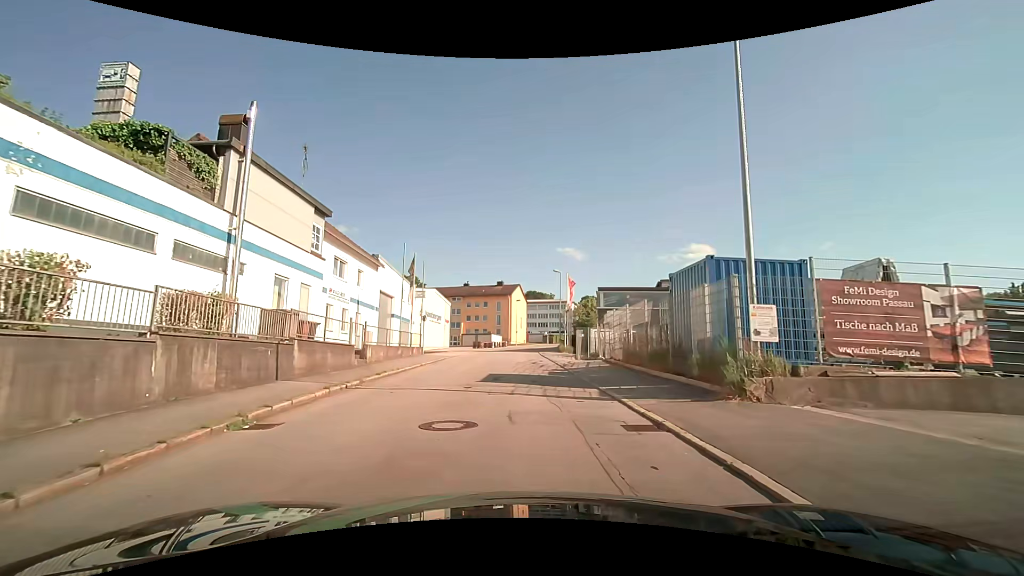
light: Day
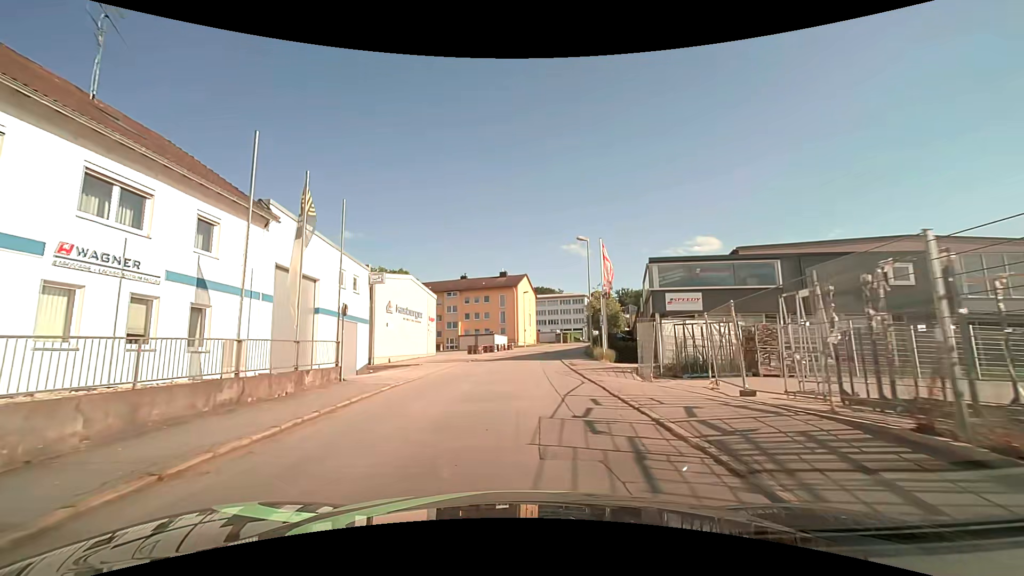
(-0.3, +16.5) m; 0°
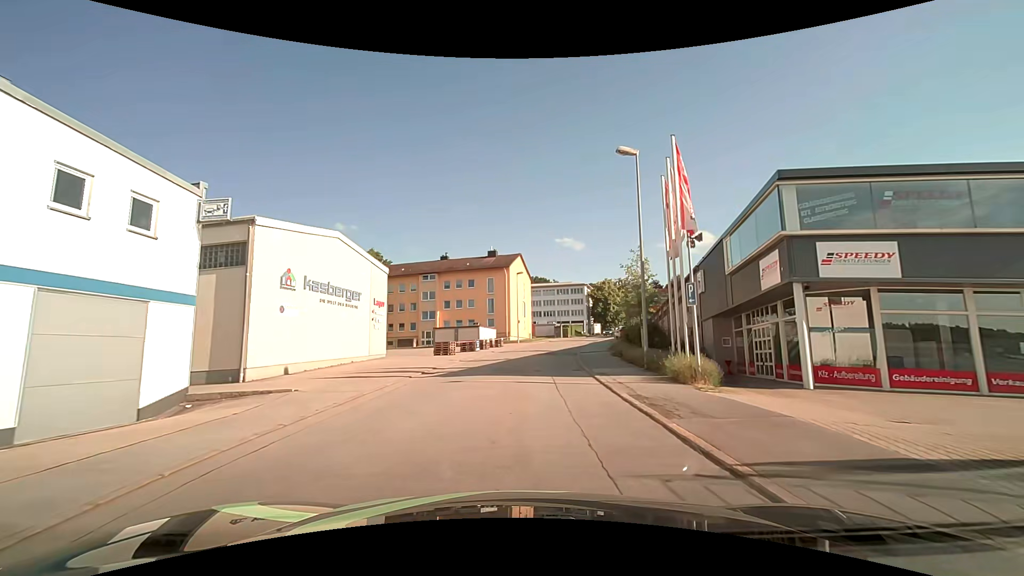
(-0.2, +15.8) m; 0°
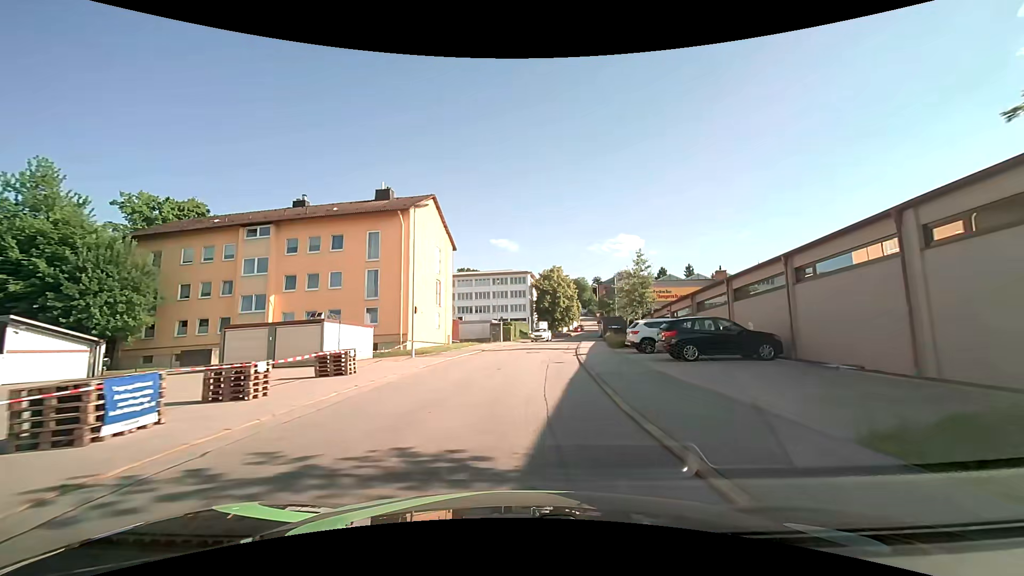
(+1.7, +30.6) m; +7°
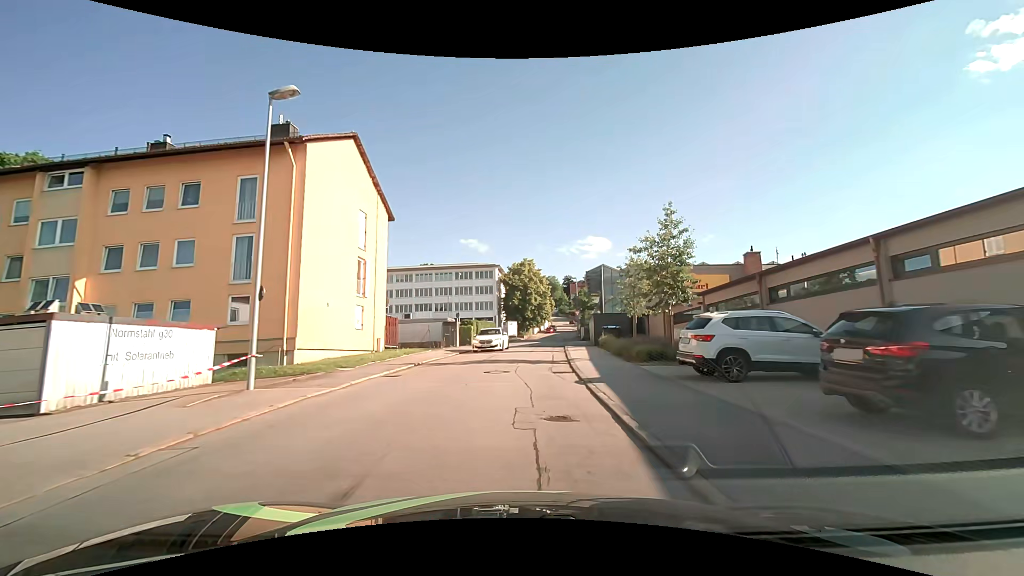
(+0.4, +12.5) m; +4°
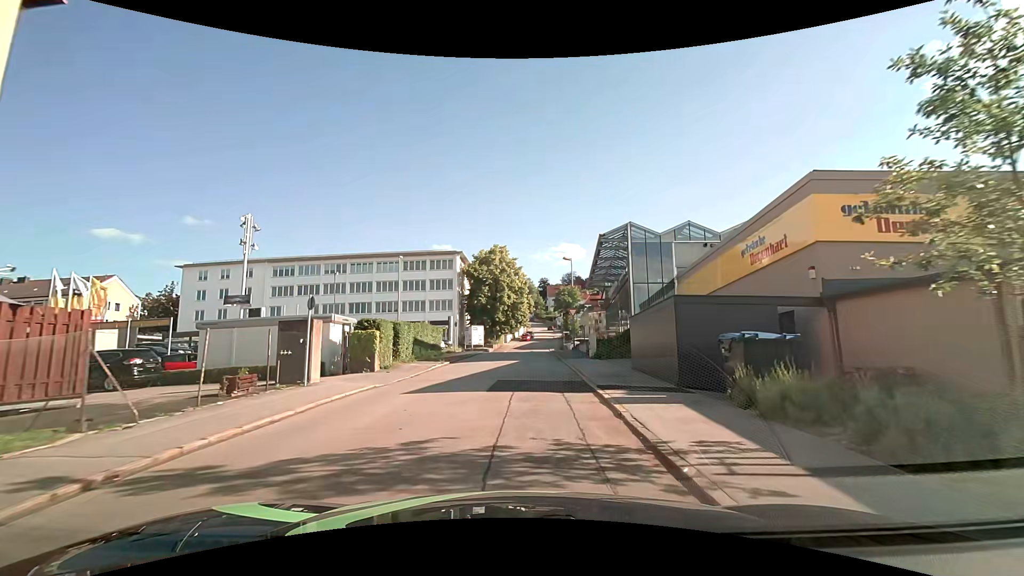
(+0.6, +22.5) m; +2°
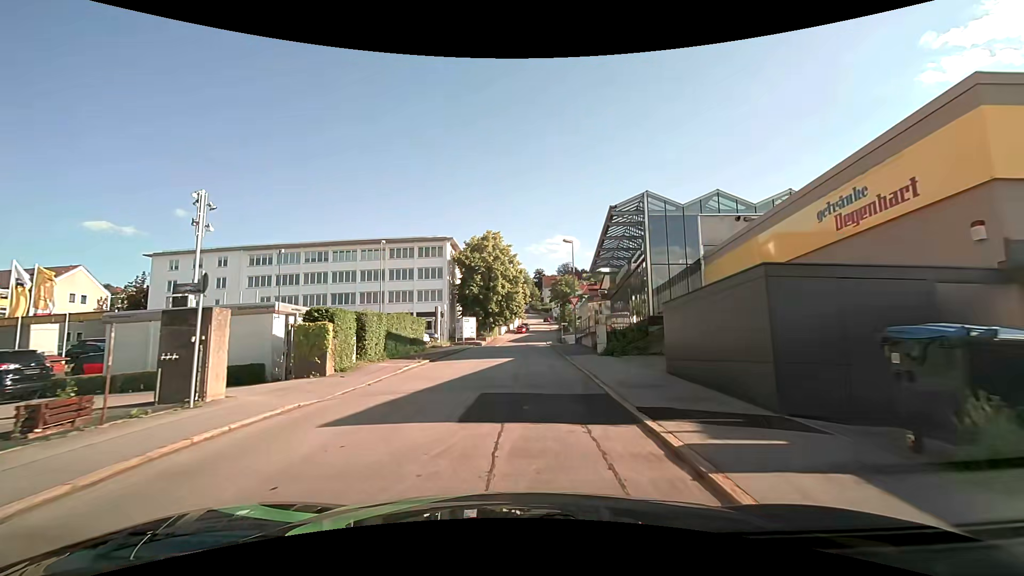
(+0.1, +4.7) m; +2°
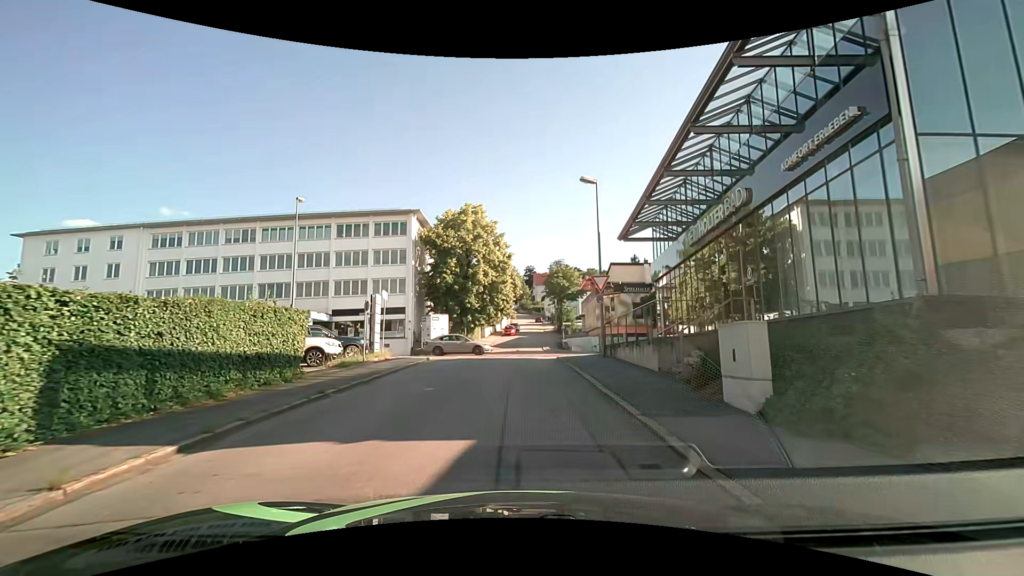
(+0.1, +15.9) m; +1°
